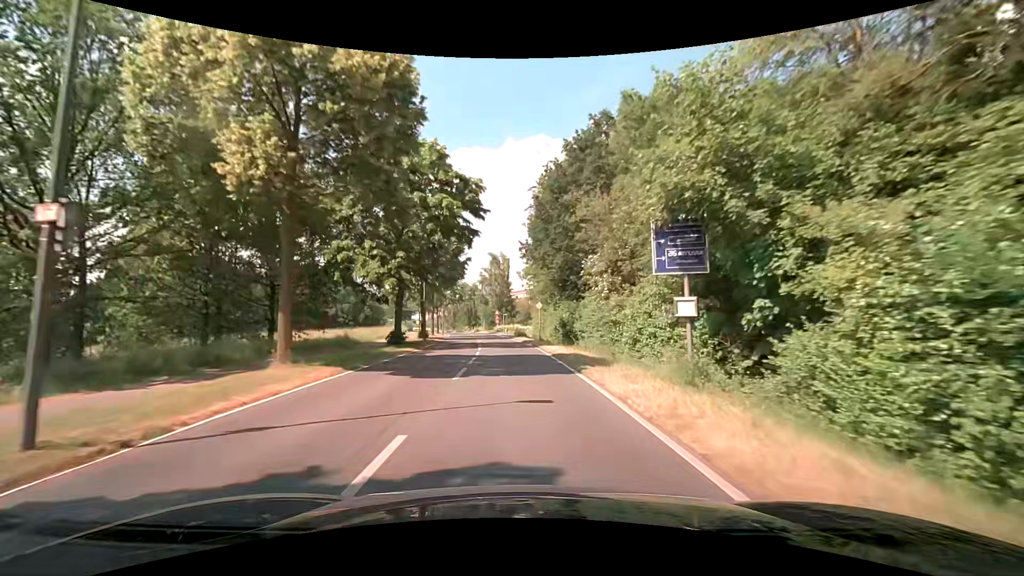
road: secondary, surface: asphalt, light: Day
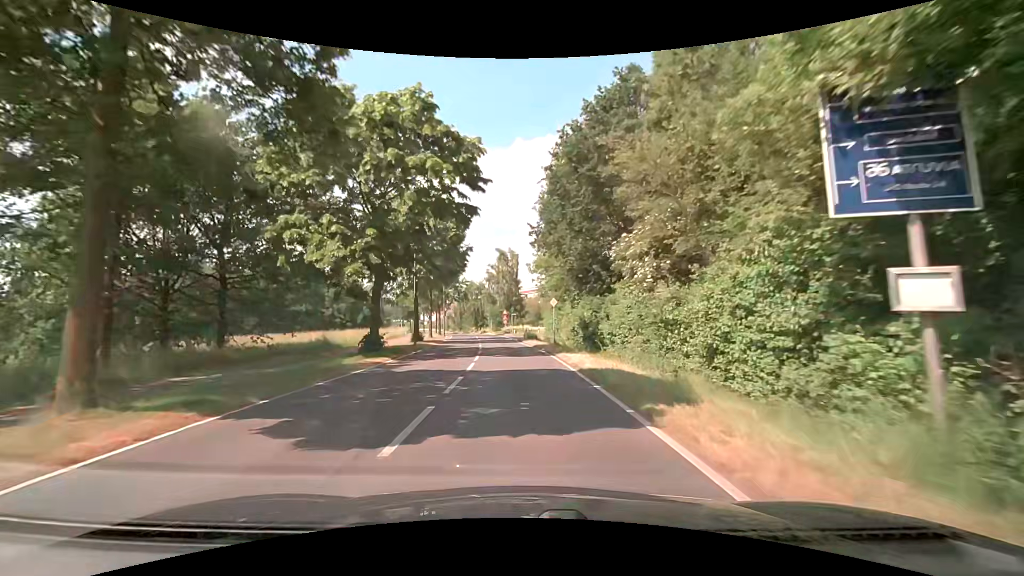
(+0.1, +6.7) m; 0°
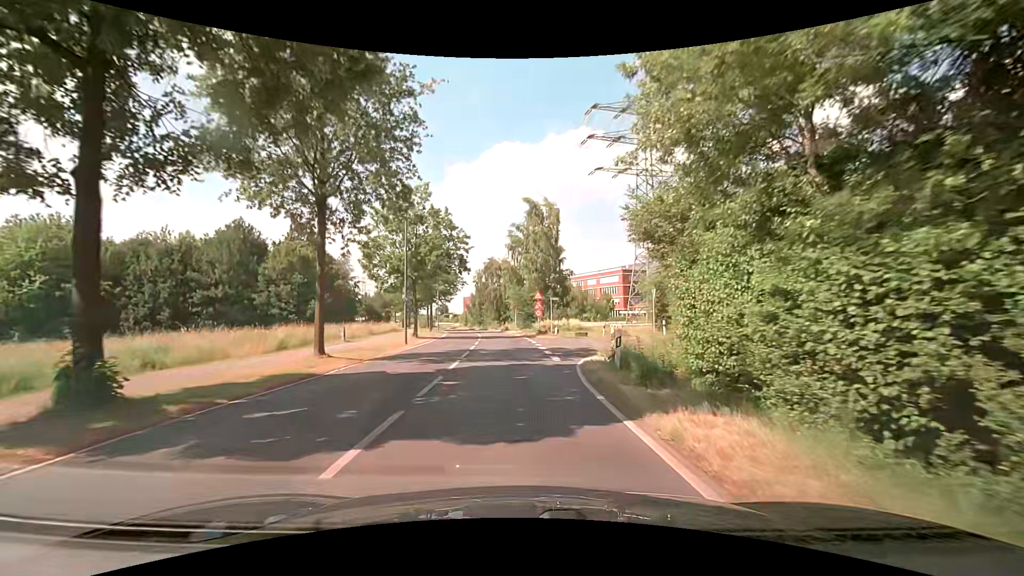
(-0.7, +32.5) m; -2°
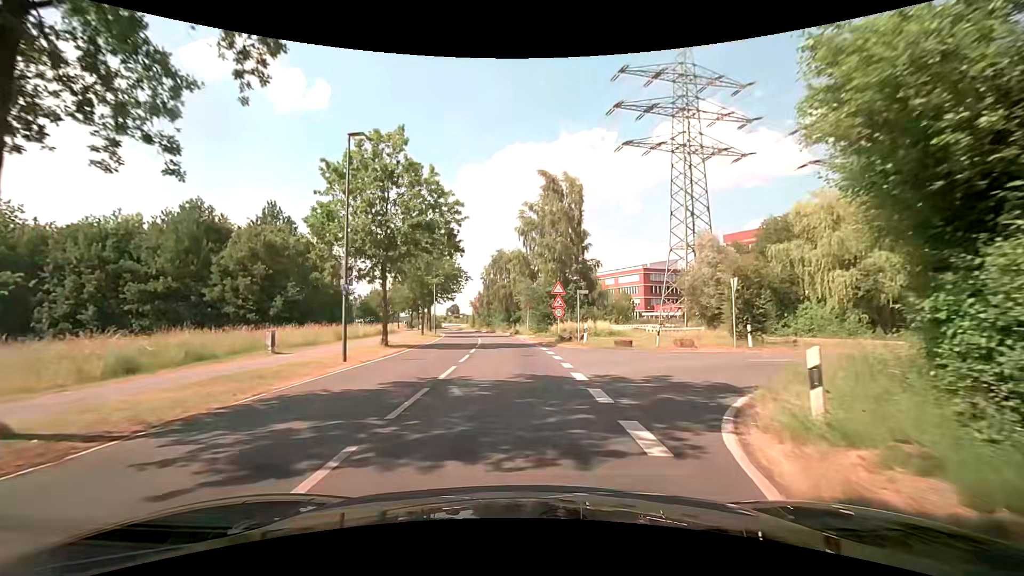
(-0.4, +10.8) m; -1°
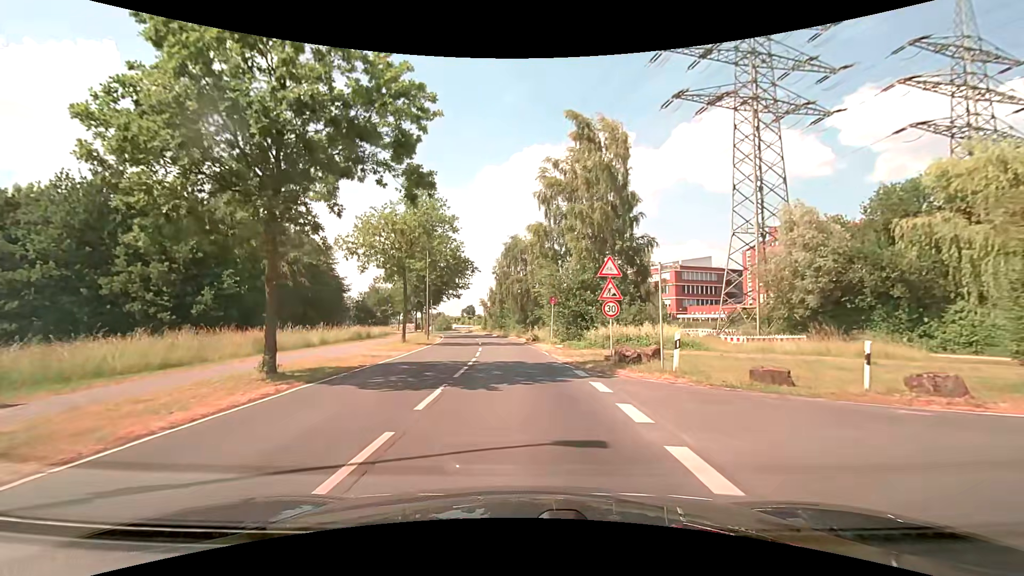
(-0.4, +12.9) m; -3°
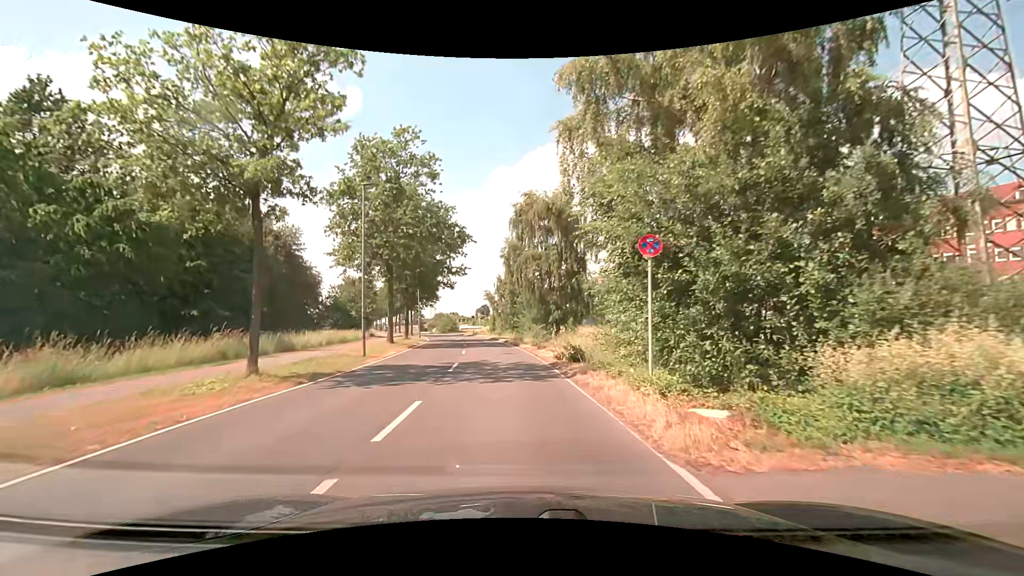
(-0.3, +20.0) m; -2°
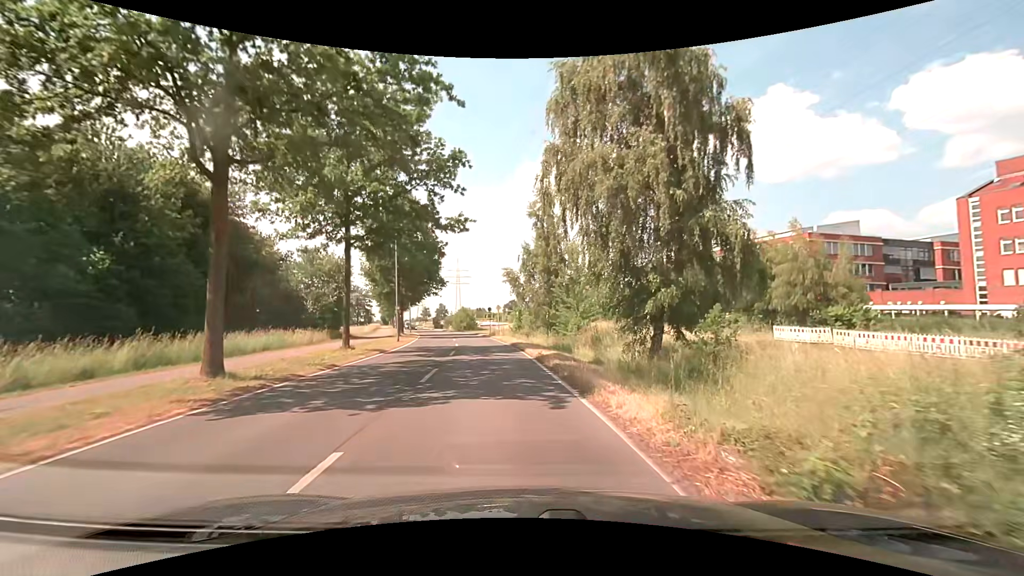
(-0.9, +22.0) m; -3°
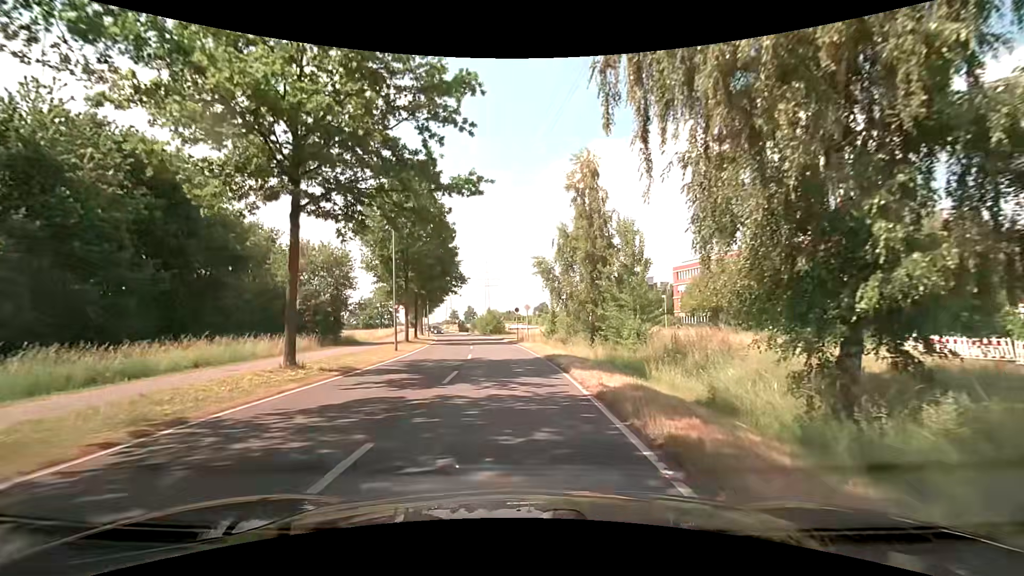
(-0.3, +8.6) m; -3°
(0, +10) (-1, +20) (-2, +30) (-3, +40) (-5, +50) (-6, +60) (-8, +69) (-11, +79) (-13, +89) (-15, +99) m
